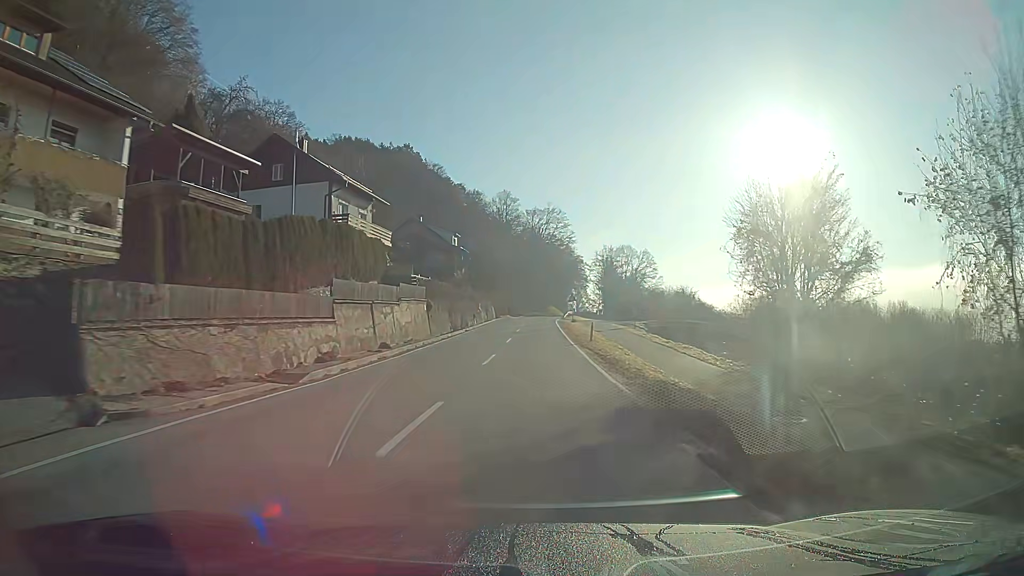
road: secondary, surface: asphalt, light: Day
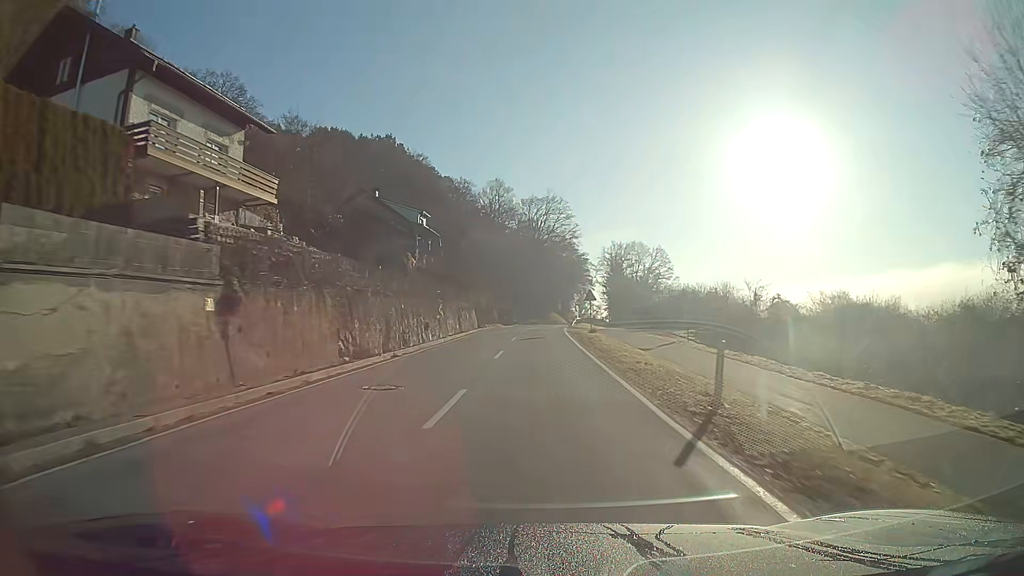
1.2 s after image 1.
(0.0, +22.9) m; 0°
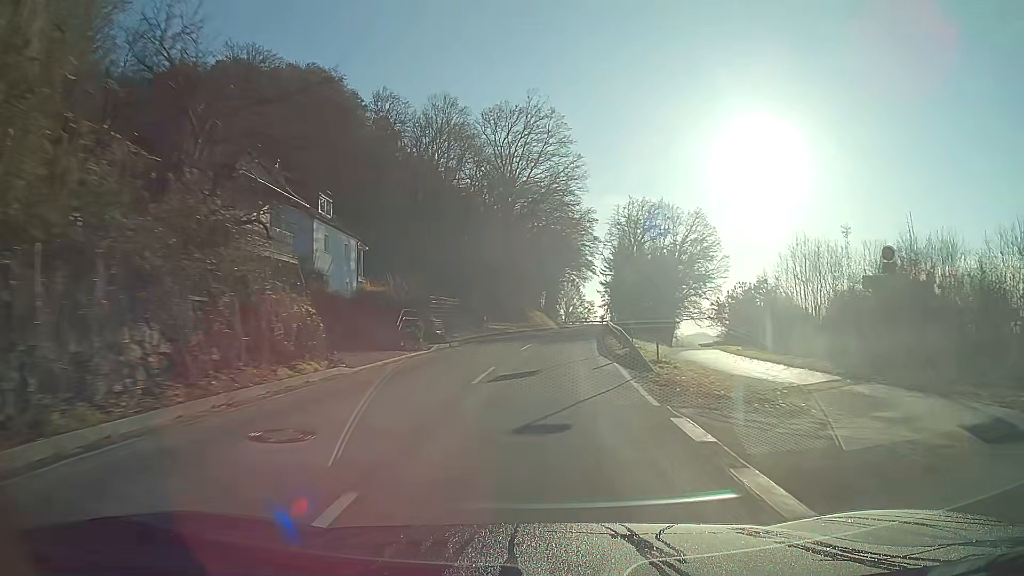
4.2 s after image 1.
(+0.7, +55.5) m; +3°
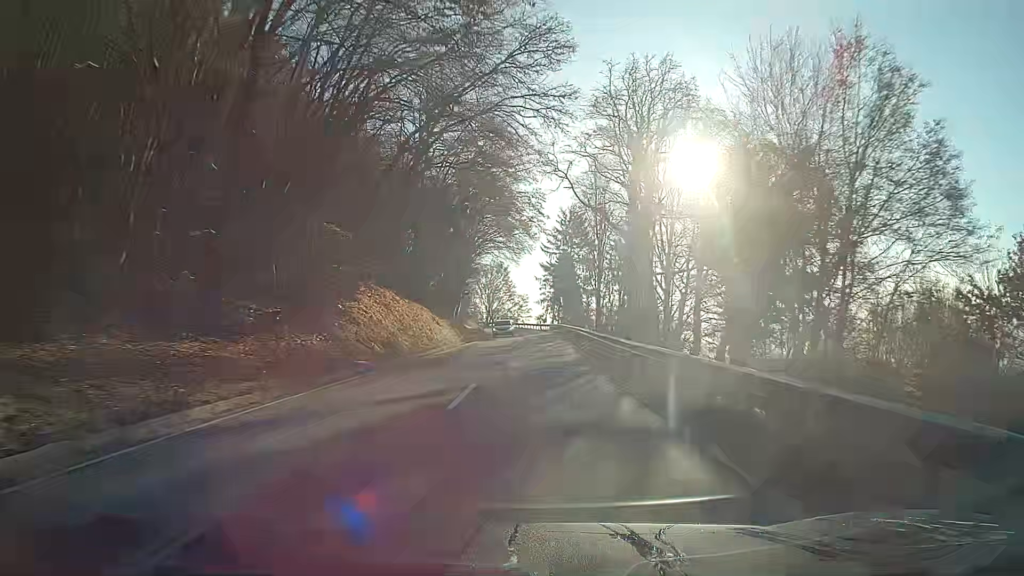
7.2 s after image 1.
(+3.0, +52.4) m; +6°
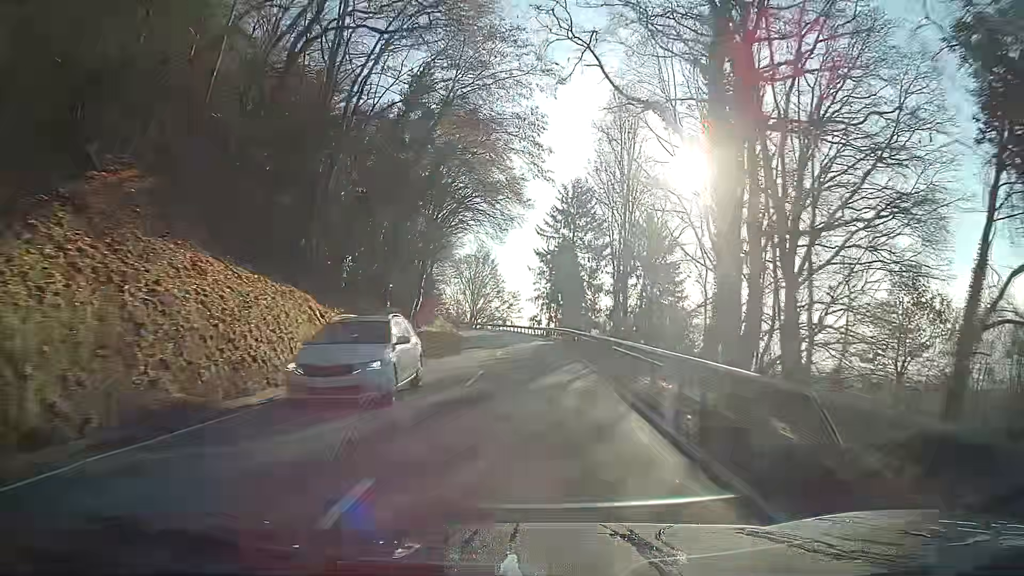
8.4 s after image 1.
(+0.2, +20.6) m; 0°
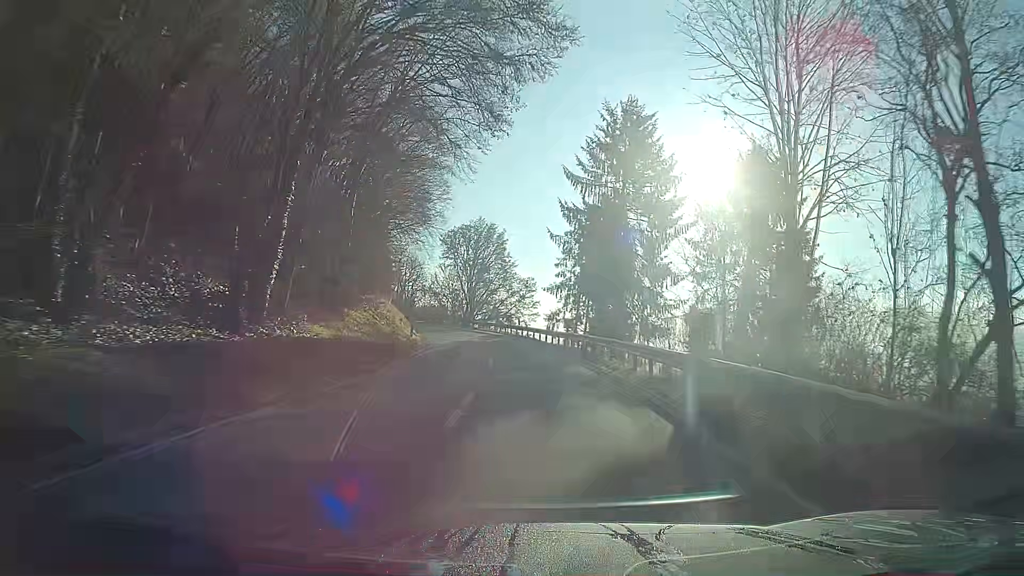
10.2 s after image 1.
(-0.3, +30.4) m; -1°
